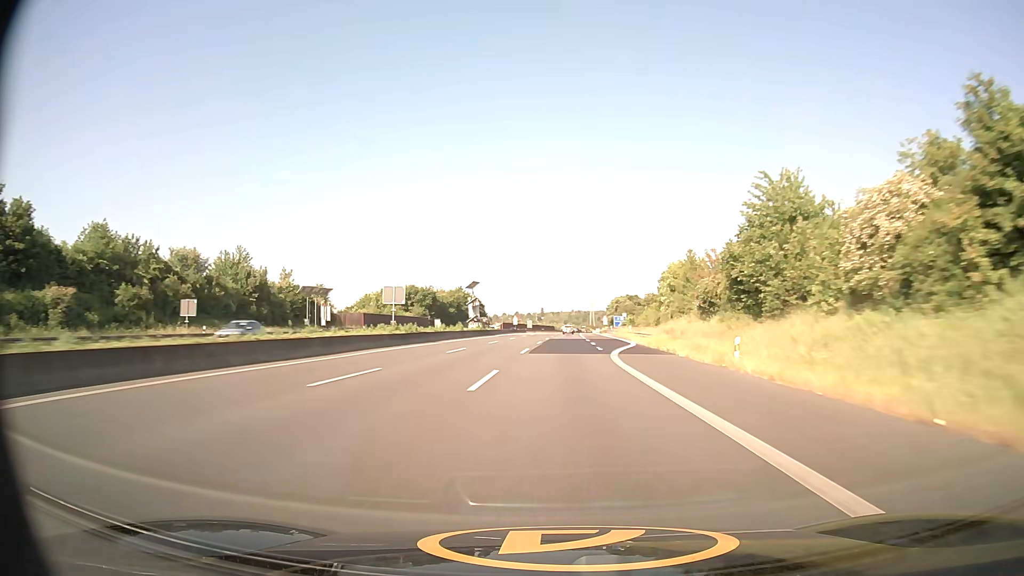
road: motorway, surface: asphalt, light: Day
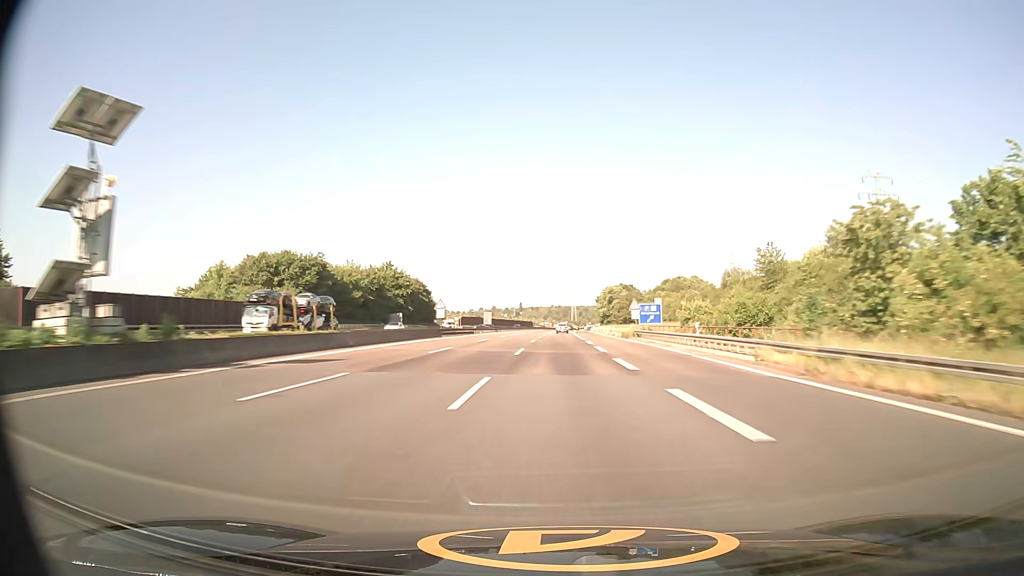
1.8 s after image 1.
(+1.2, +75.0) m; +2°
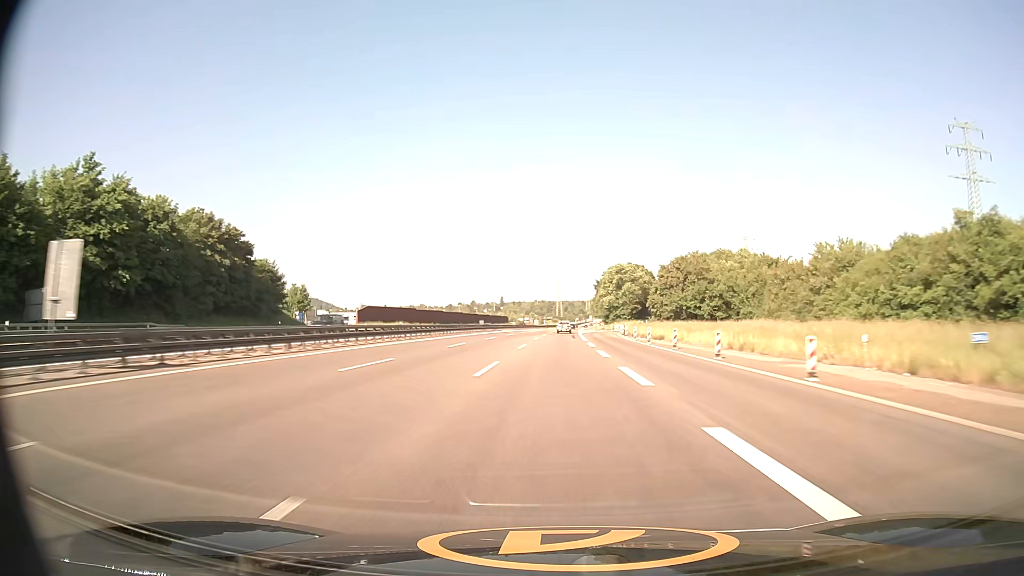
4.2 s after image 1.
(+1.3, +100.6) m; +1°
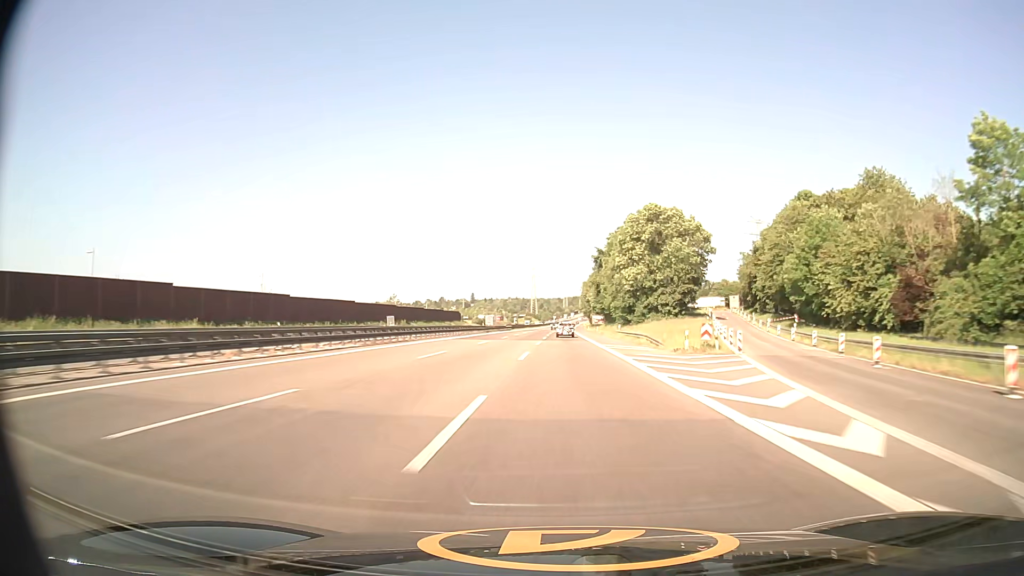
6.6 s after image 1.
(+1.5, +100.8) m; +2°
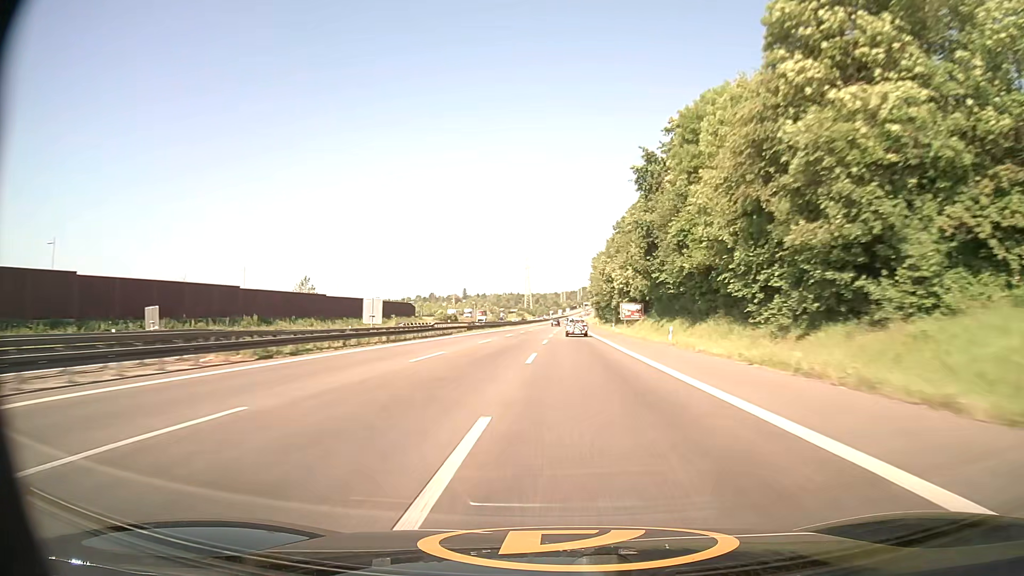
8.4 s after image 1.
(+0.6, +75.6) m; +1°
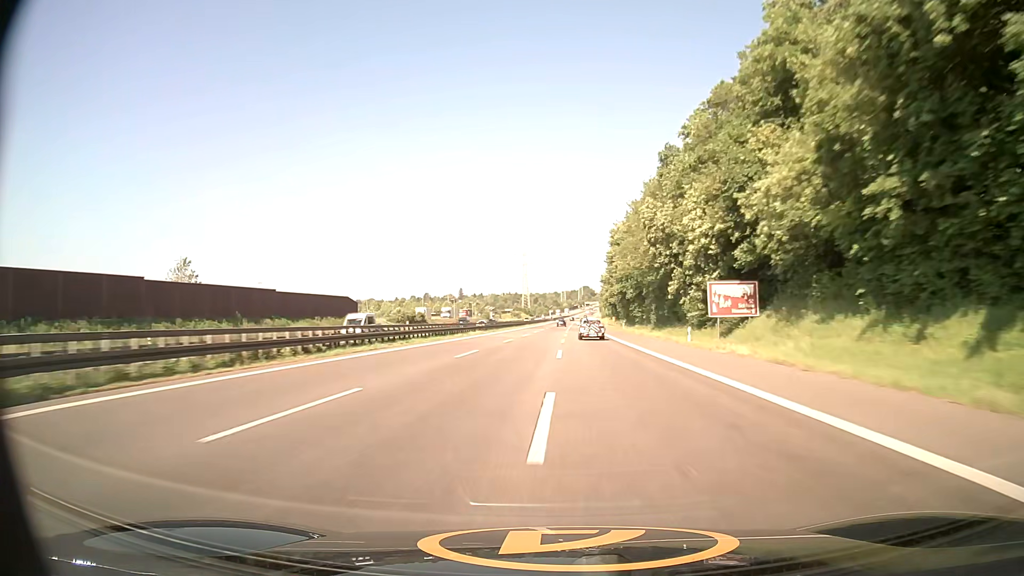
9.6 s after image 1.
(-0.1, +50.4) m; 0°
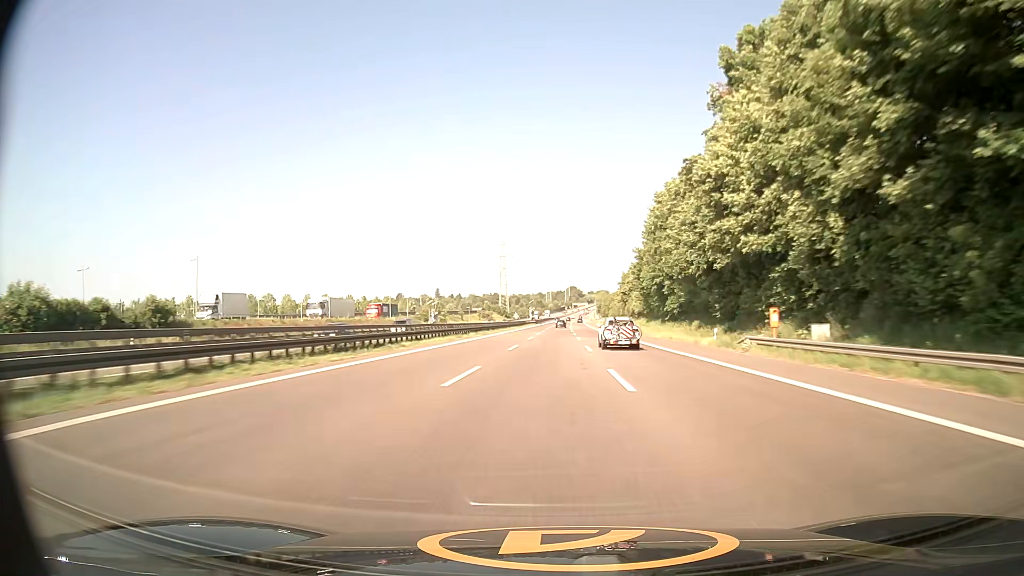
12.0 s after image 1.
(+0.9, +100.8) m; +1°
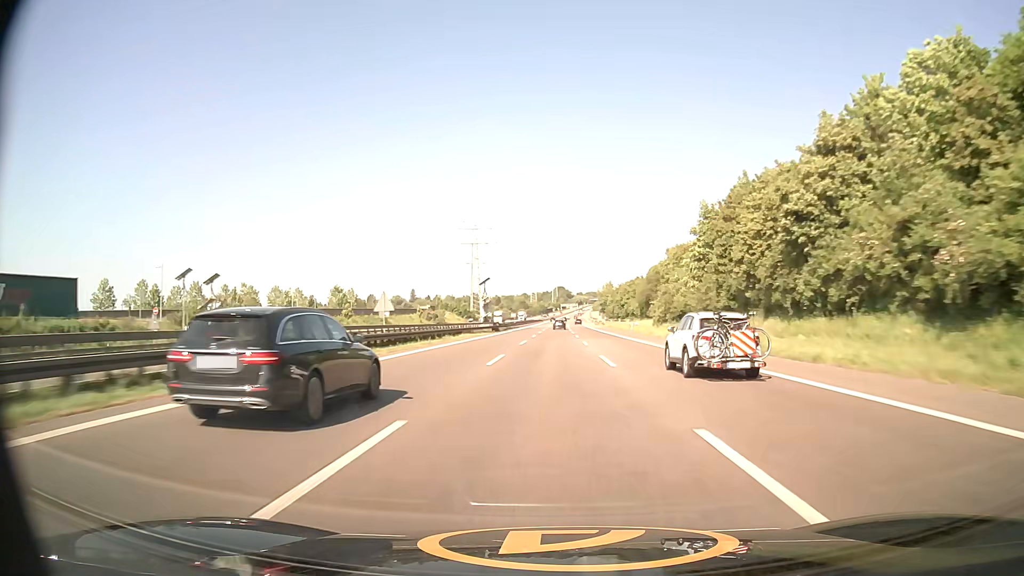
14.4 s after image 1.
(+1.4, +100.7) m; +1°
(0, +10) (0, +20) (0, +30) (0, +40) (0, +50) (0, +60) (0, +70) (+1, +80) (+1, +90) (+1, +100) m
